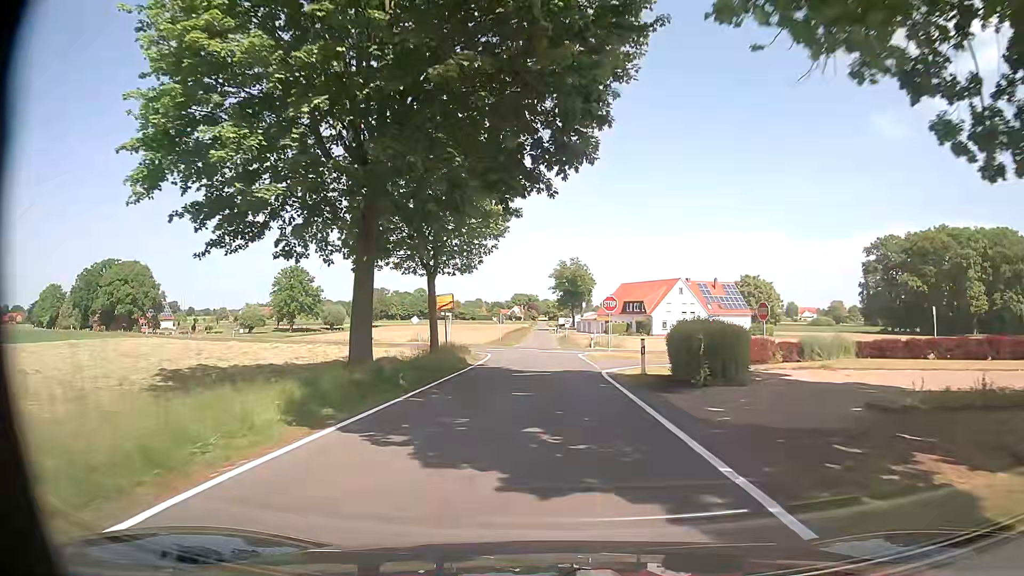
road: tertiary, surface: asphalt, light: Day
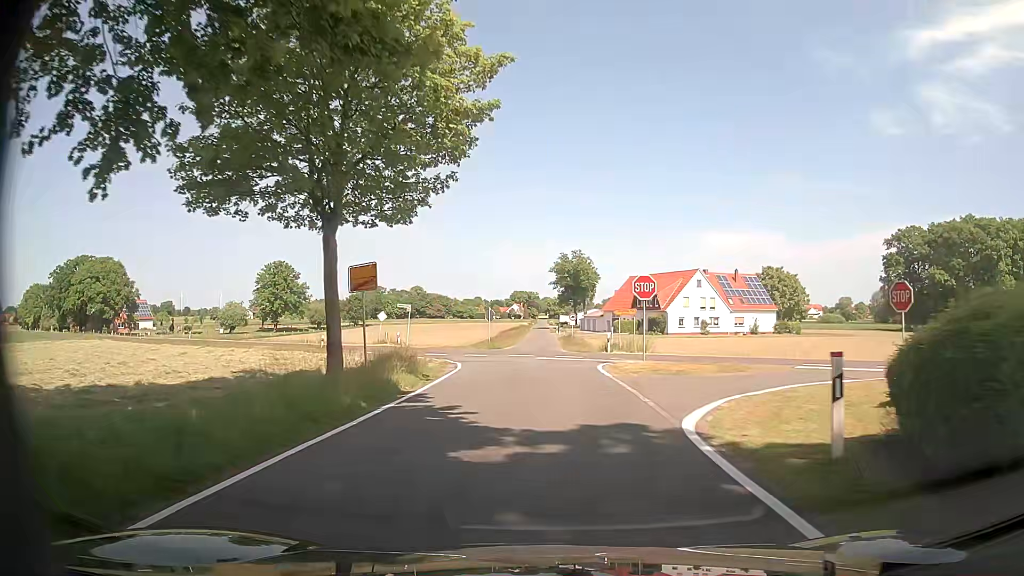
(+0.3, +13.4) m; +1°
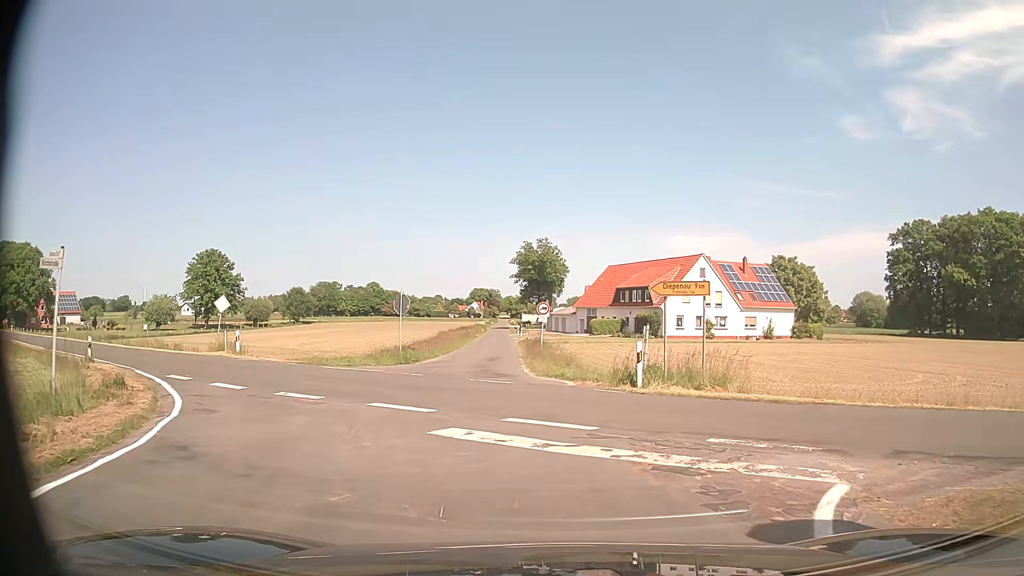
(+0.2, +21.9) m; +3°
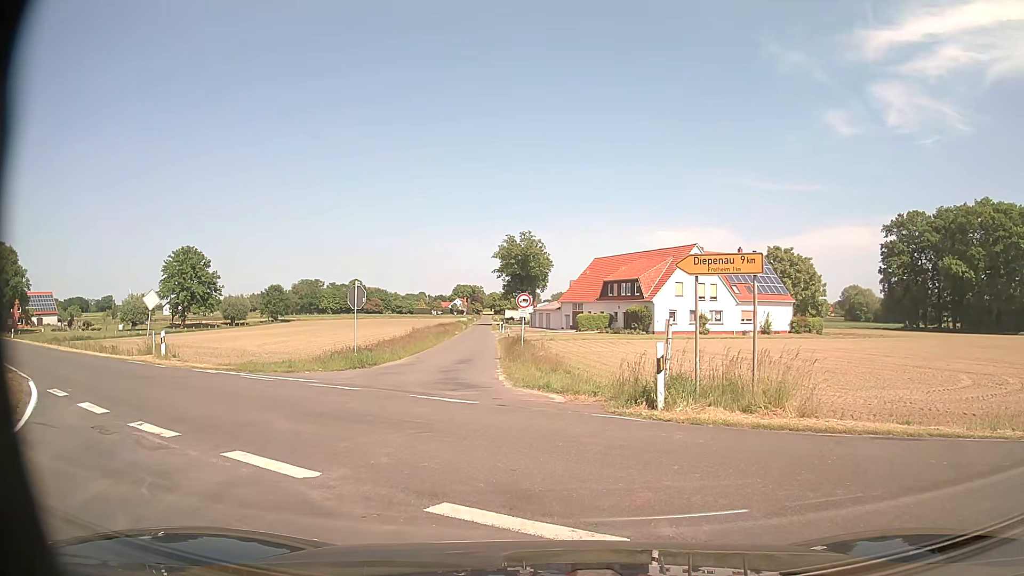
(0.0, +4.5) m; +2°
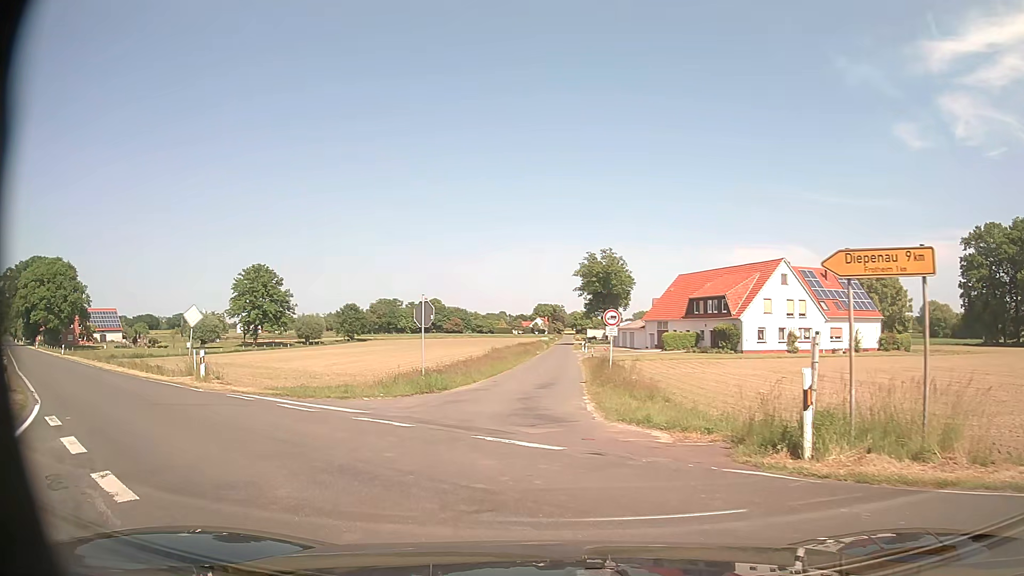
(-0.1, +3.2) m; -8°
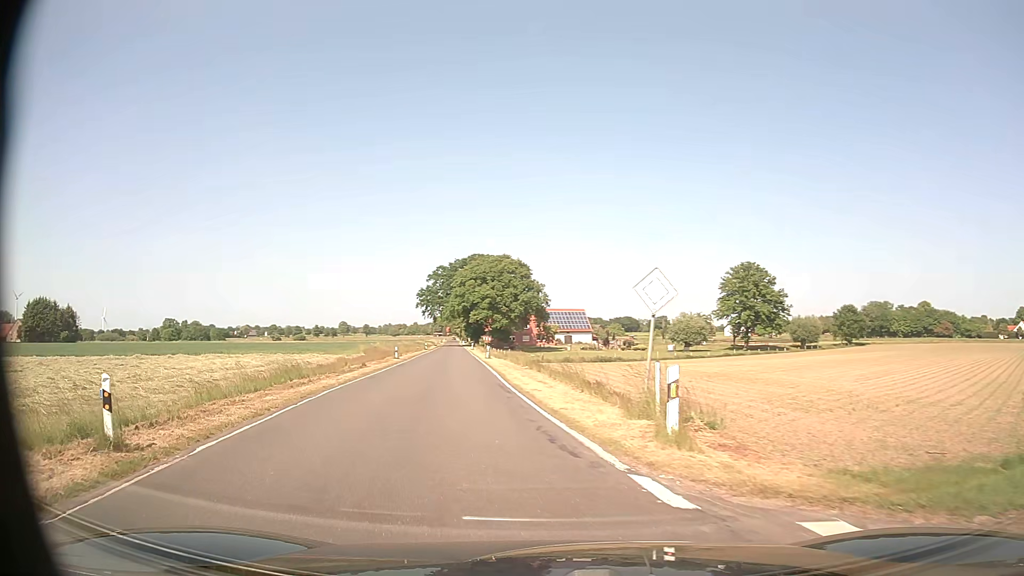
(-5.2, +12.8) m; -41°
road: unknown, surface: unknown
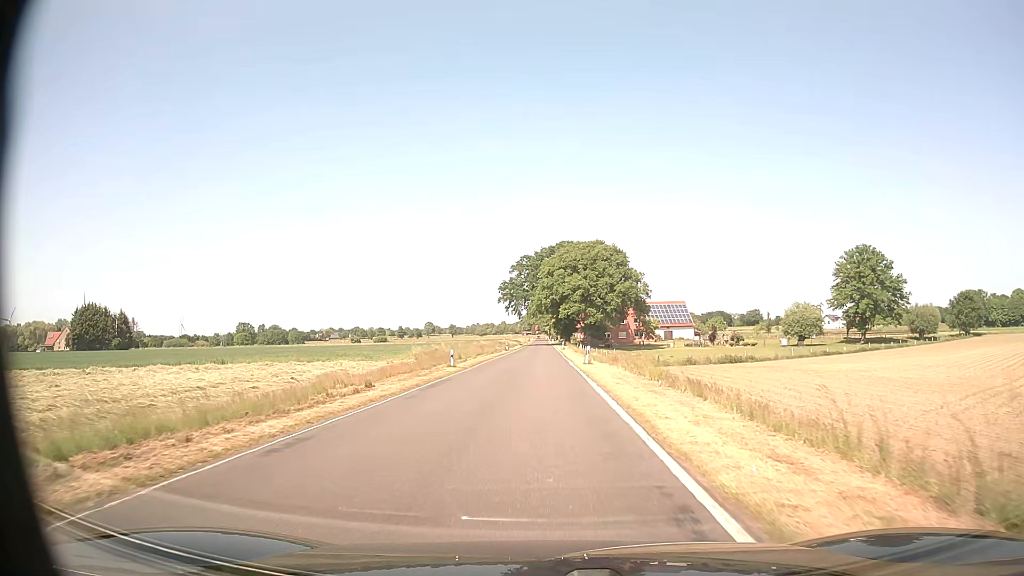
(-1.7, +17.5) m; -7°
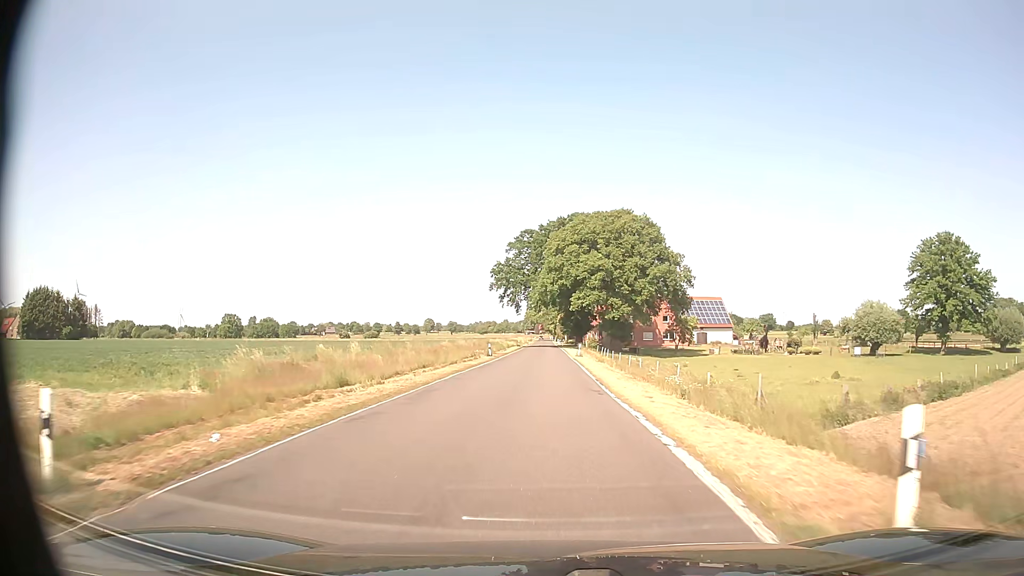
(-0.2, +32.0) m; 0°
(0, +10) (0, +20) (0, +30) (0, +40) (0, +50) (0, +60) (0, +70) (0, +80) (0, +90) (0, +100) m
